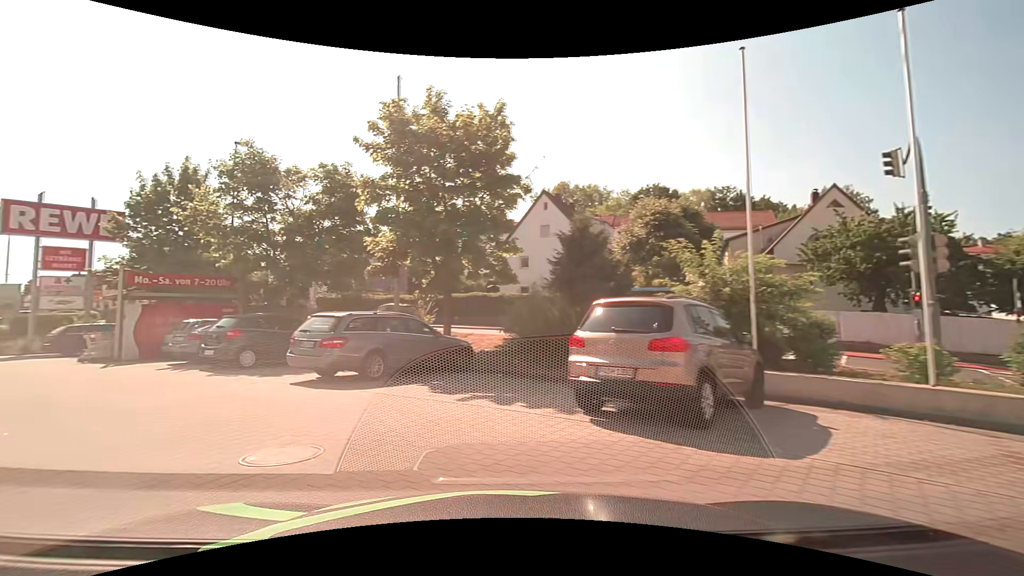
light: Day
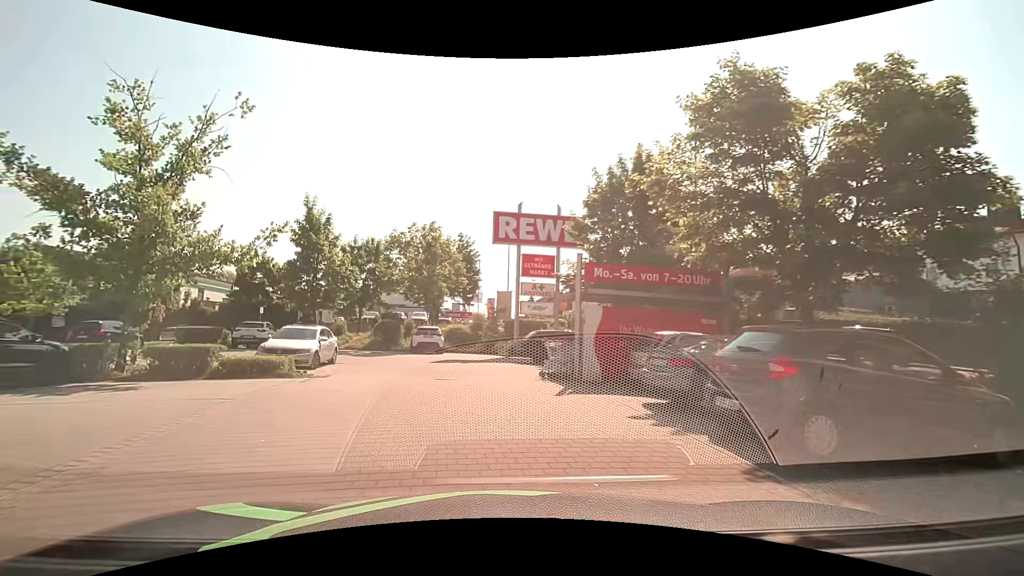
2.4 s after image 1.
(-3.9, +8.3) m; -43°
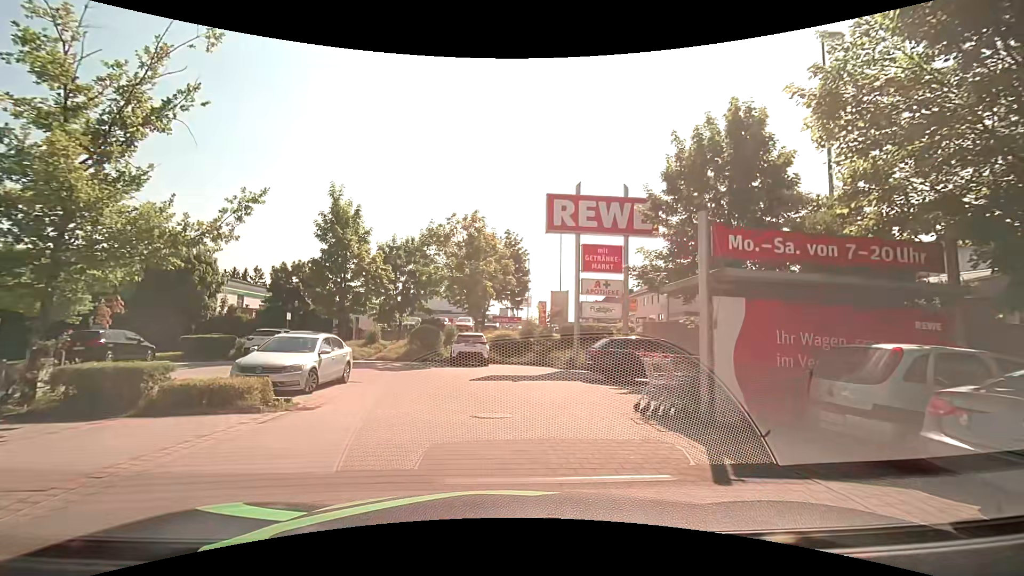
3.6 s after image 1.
(-0.5, +5.0) m; -7°
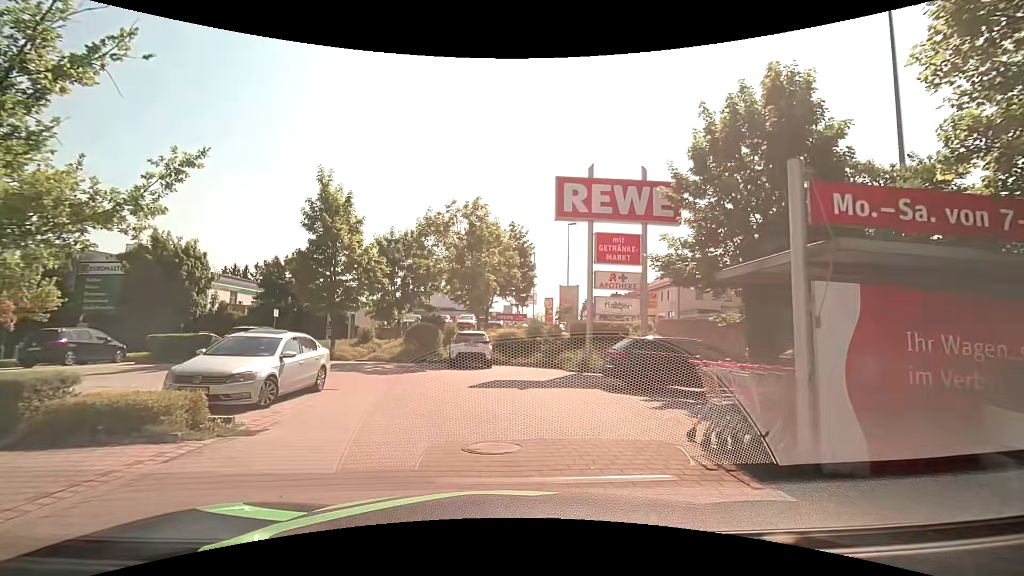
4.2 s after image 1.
(0.0, +2.4) m; -1°
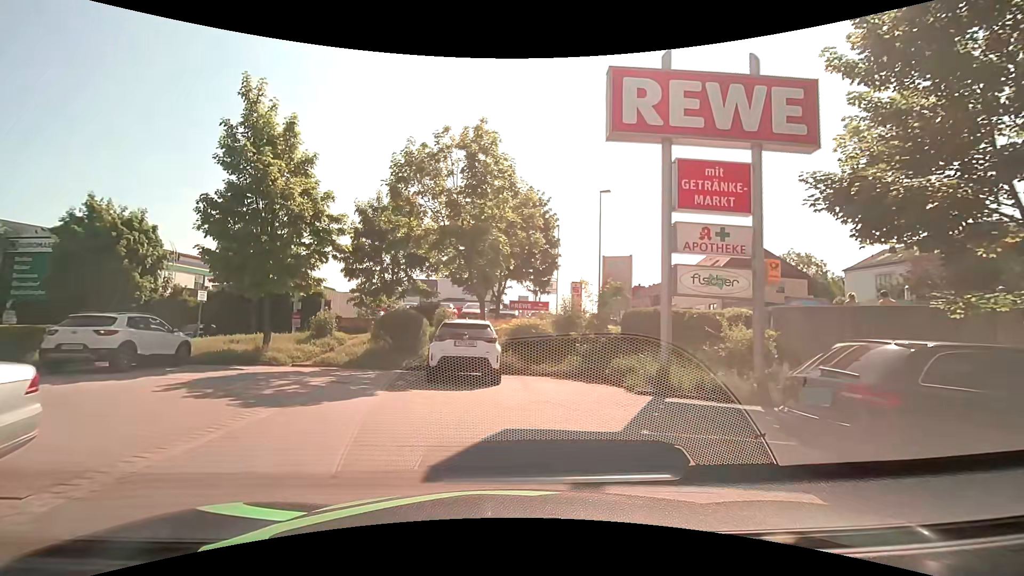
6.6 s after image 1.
(0.0, +8.6) m; 0°
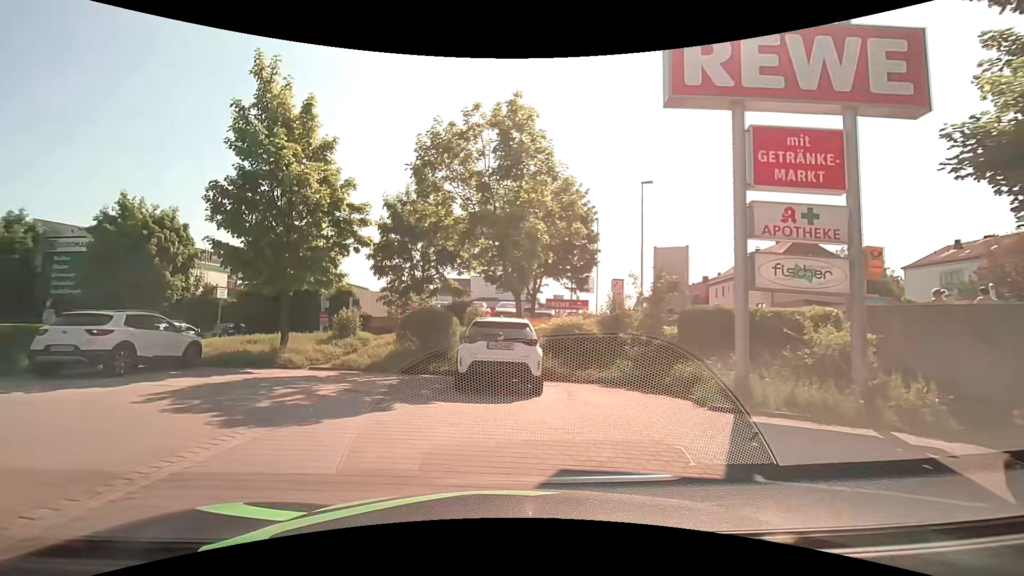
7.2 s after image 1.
(-0.1, +1.9) m; -4°
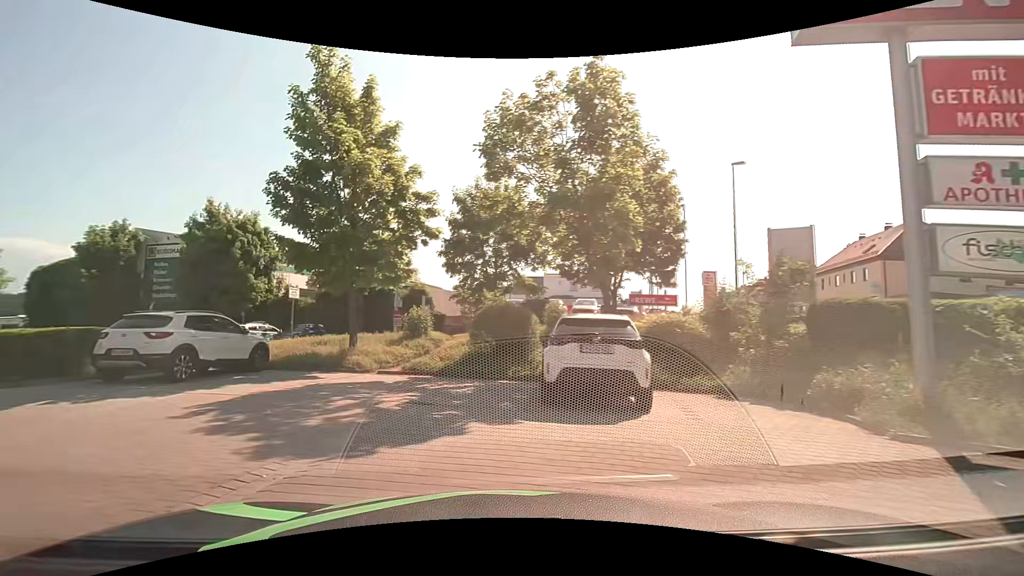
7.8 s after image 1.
(-0.1, +1.9) m; -9°
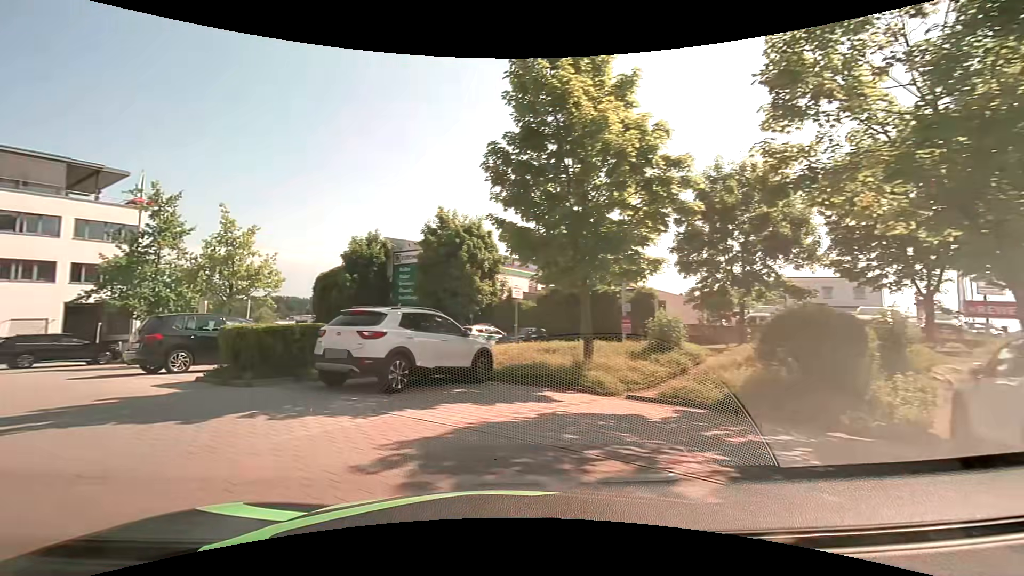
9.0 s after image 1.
(-0.8, +3.7) m; -25°
